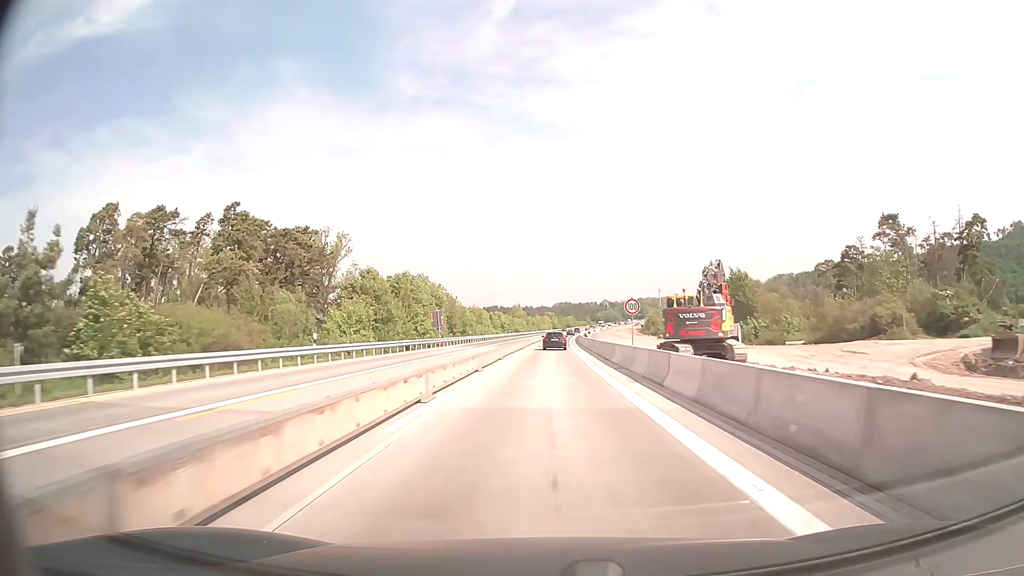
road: motorway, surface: concrete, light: Day
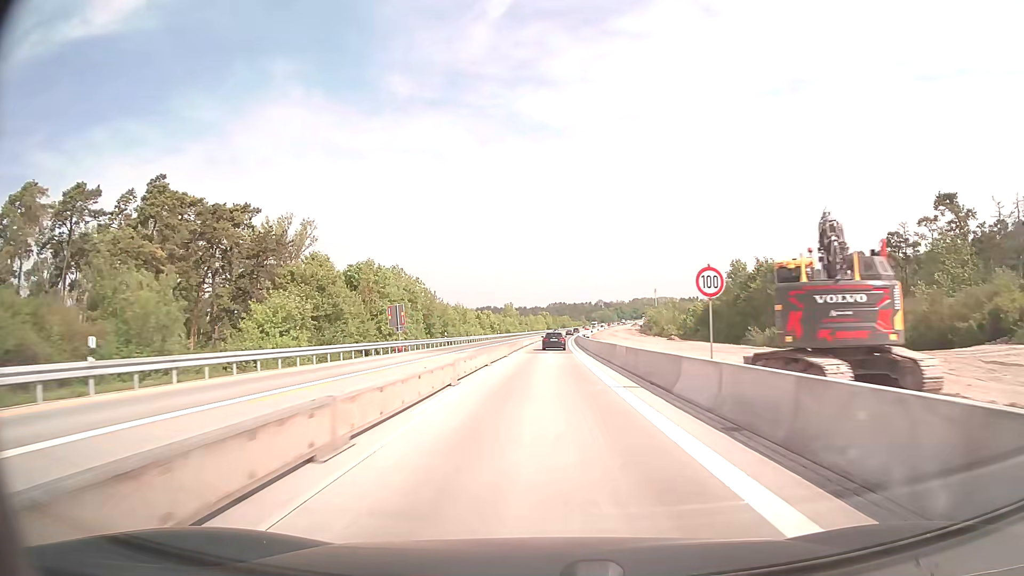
(+0.1, +15.8) m; +1°
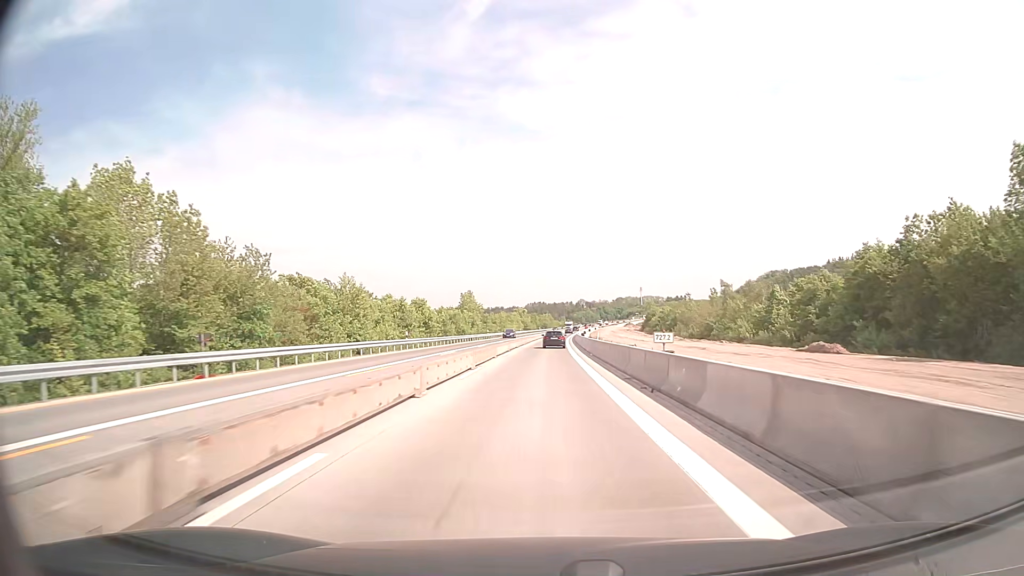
(+0.9, +63.3) m; +2°
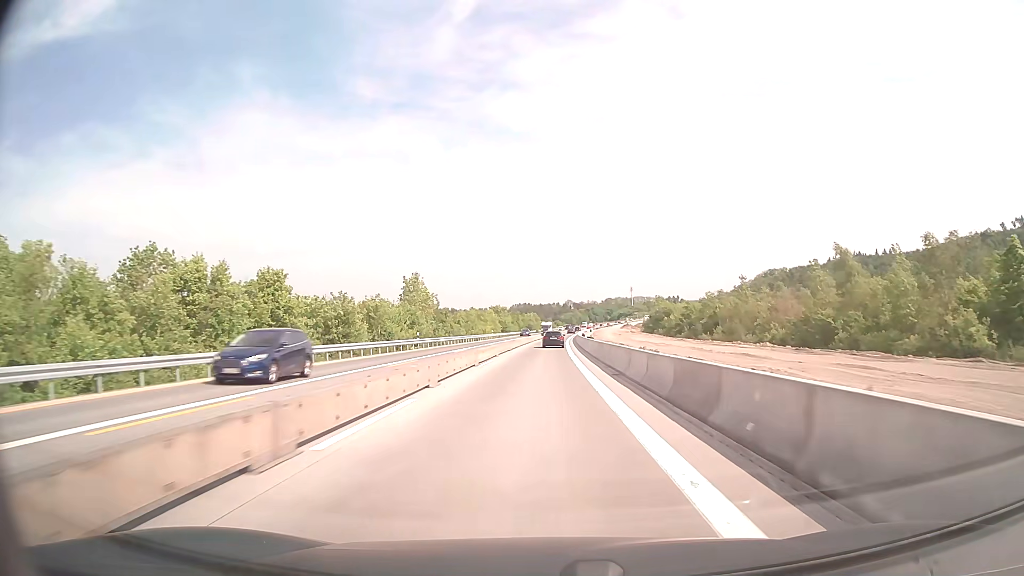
(+0.6, +47.4) m; +1°
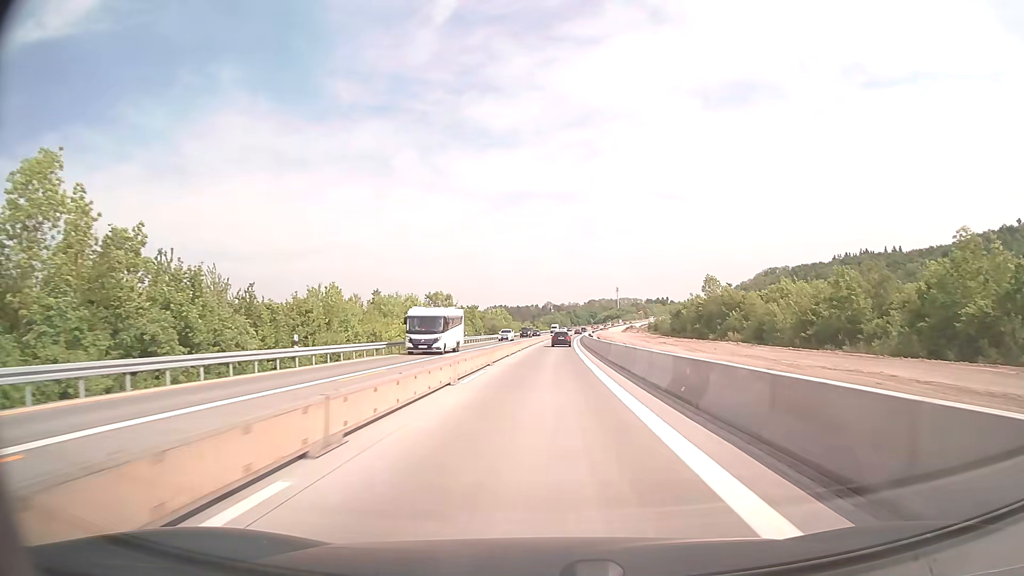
(+1.0, +78.9) m; +2°
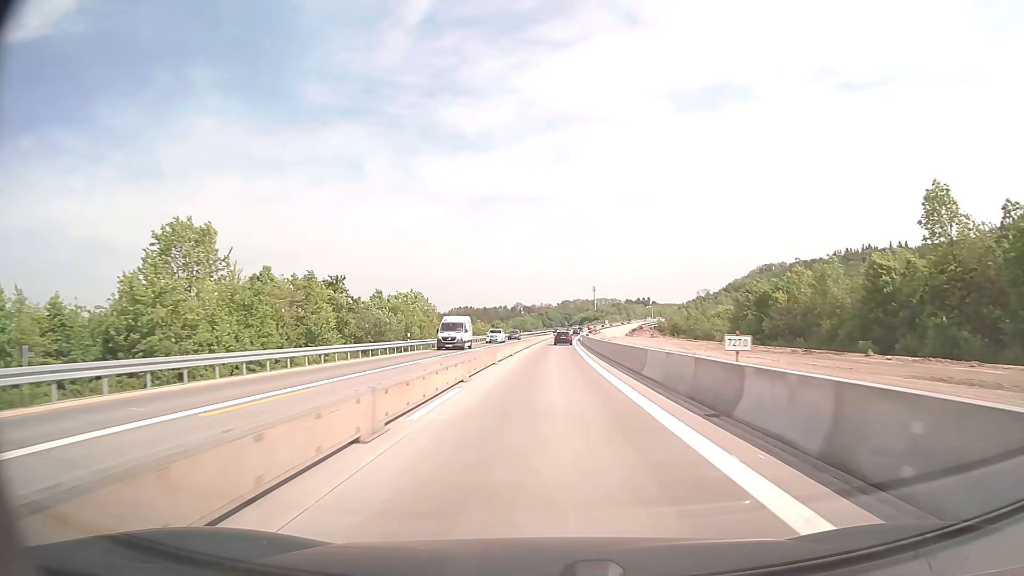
(+1.7, +78.9) m; +2°
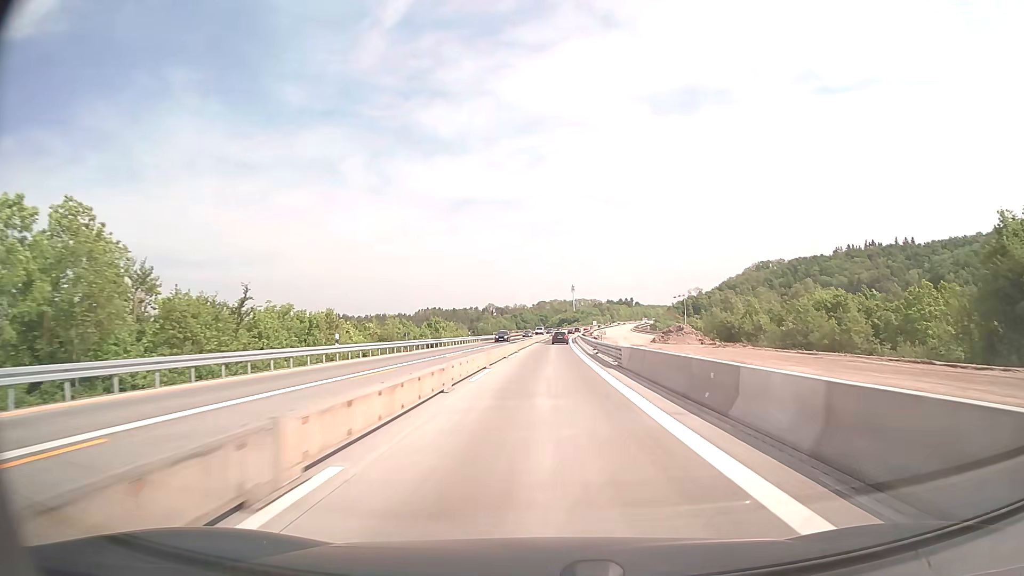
(+1.1, +63.1) m; +2°
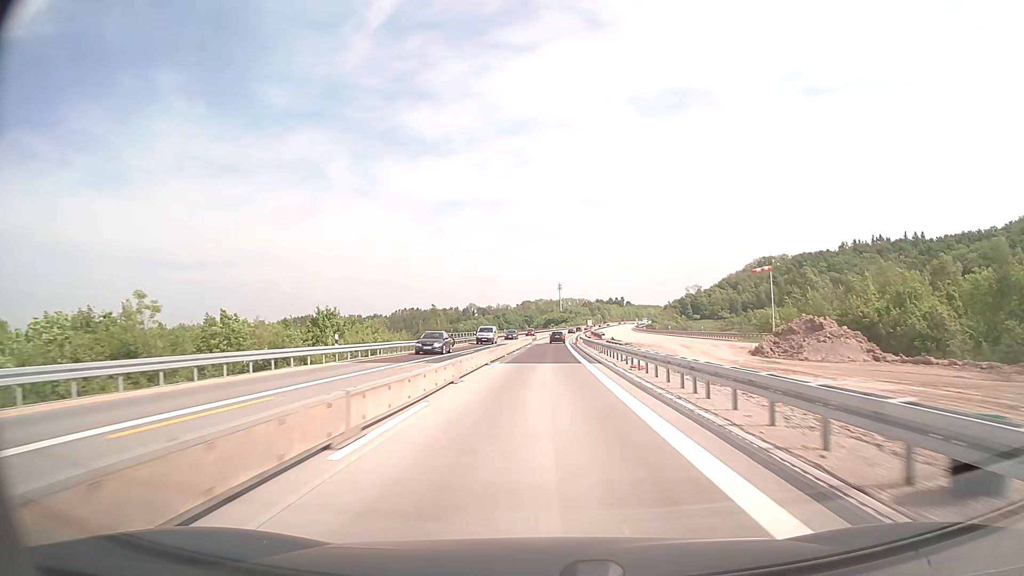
(+0.7, +47.3) m; +1°
(0, +10) (0, +20) (0, +30) (0, +40) (0, +50) (+1, +60) (+1, +70) (+1, +80) (+1, +90) (+2, +100) m
